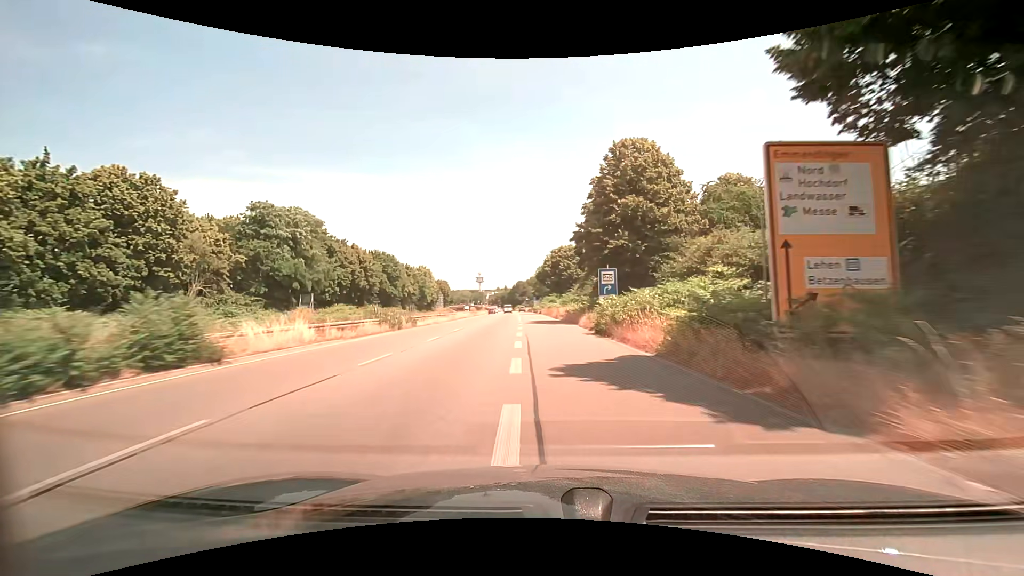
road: trunk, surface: asphalt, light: Day
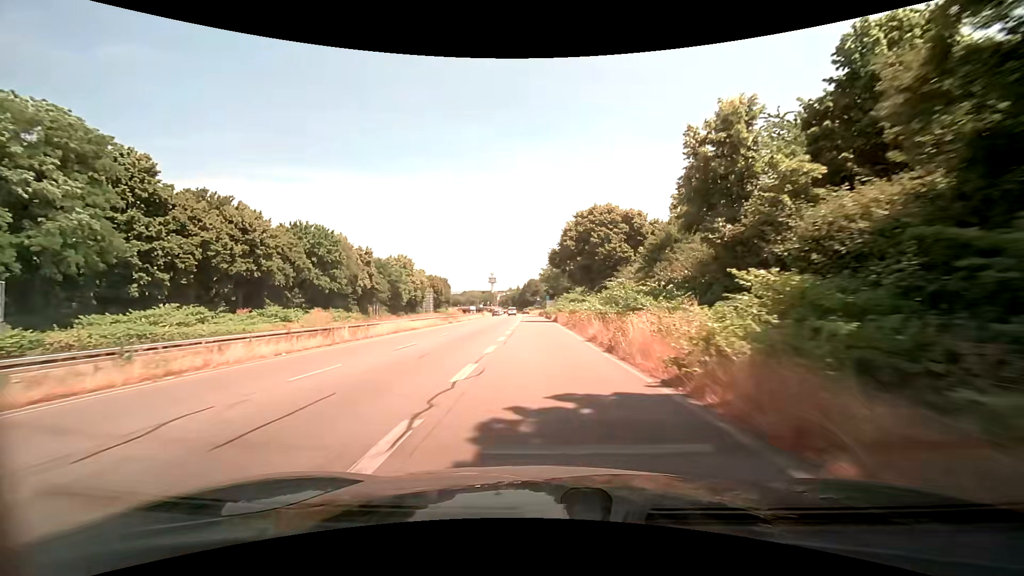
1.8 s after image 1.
(-0.1, +37.4) m; -1°
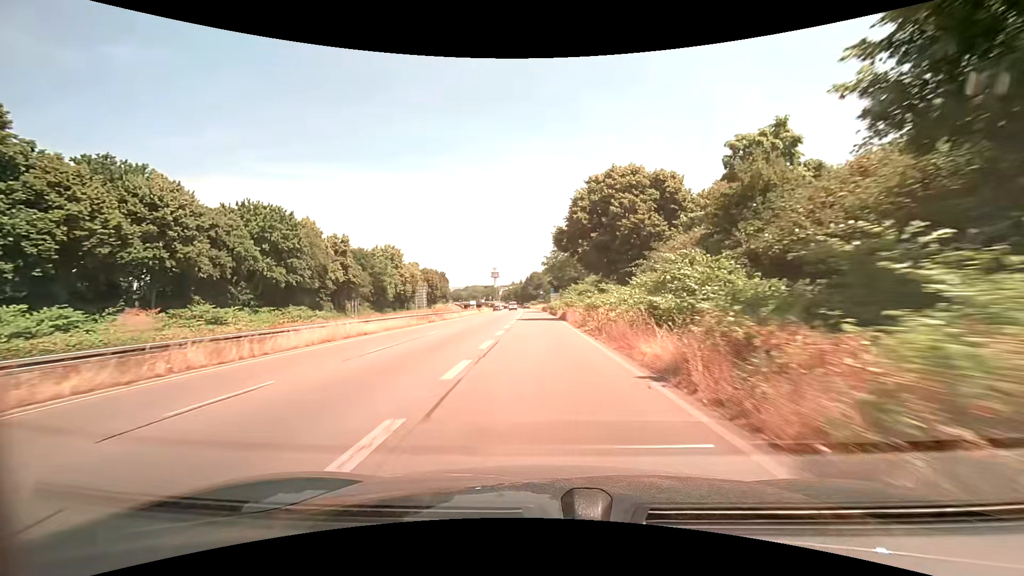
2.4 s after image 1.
(0.0, +12.3) m; 0°
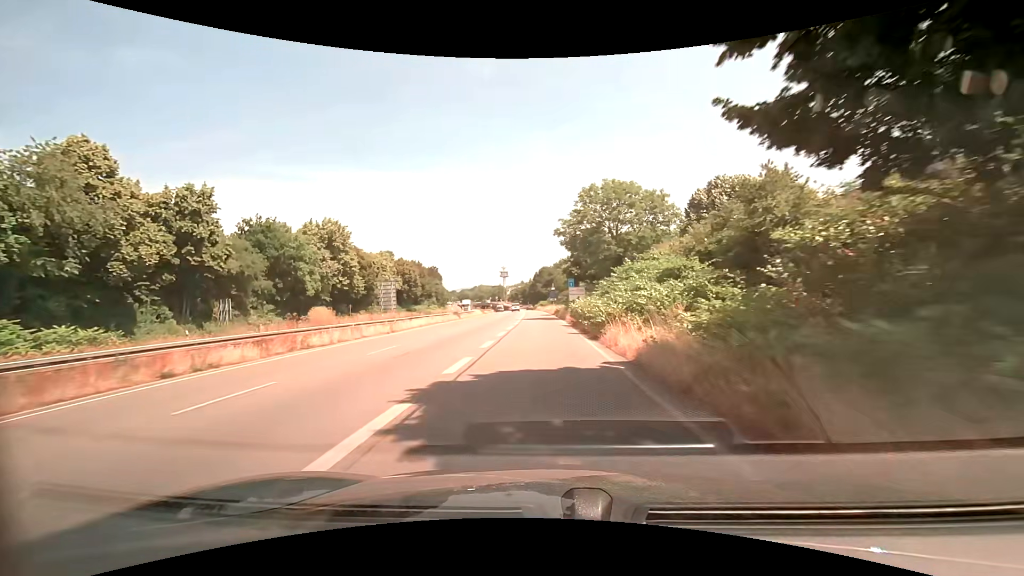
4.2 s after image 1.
(-0.4, +35.5) m; -1°
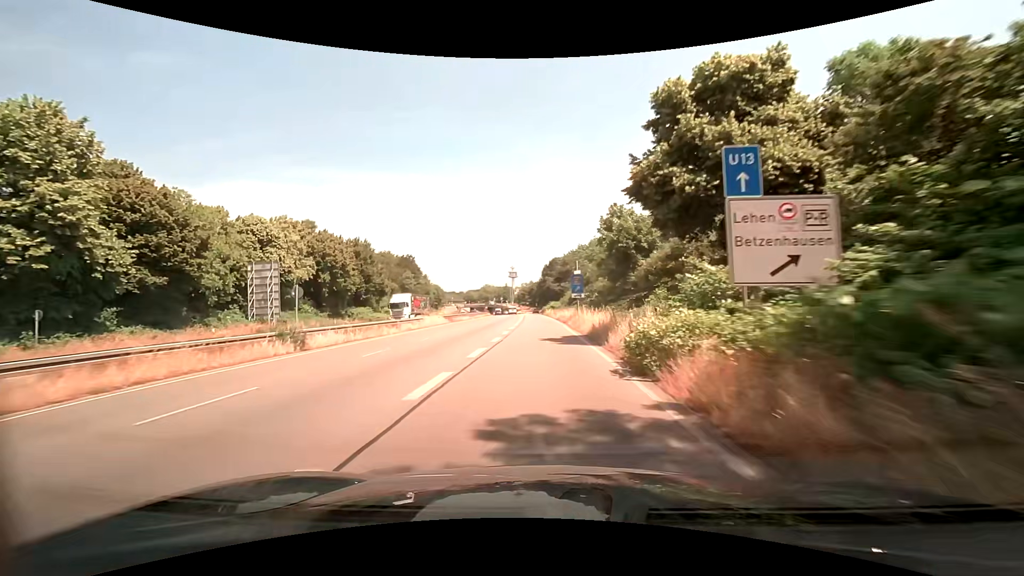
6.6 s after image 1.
(-0.4, +45.4) m; -1°
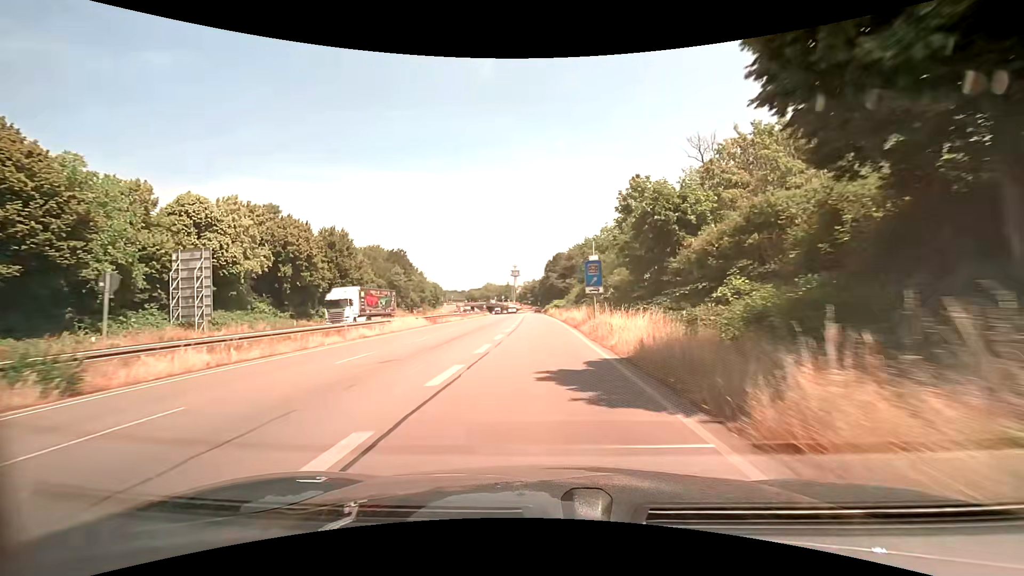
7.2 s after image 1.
(0.0, +11.0) m; 0°
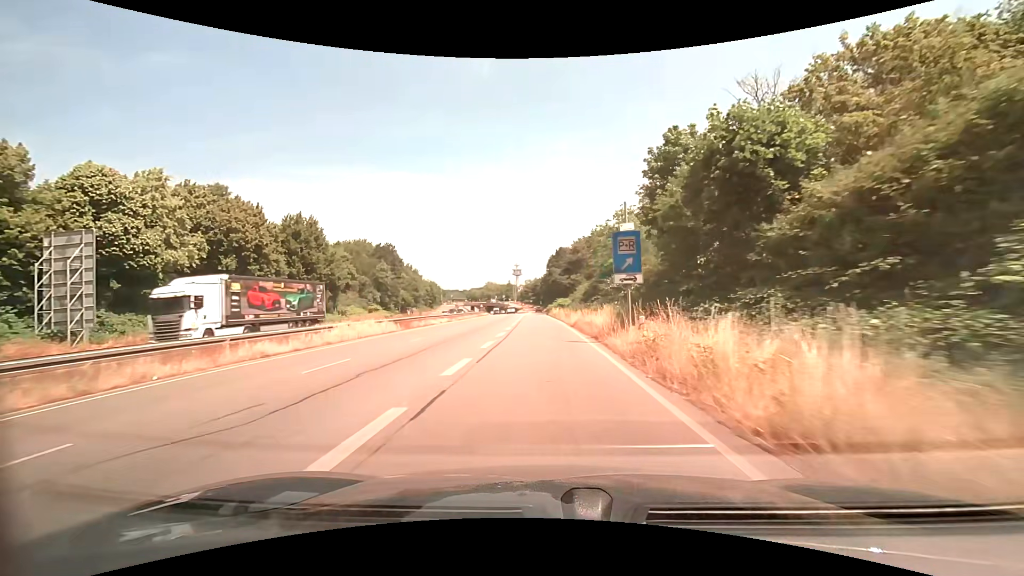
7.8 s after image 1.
(0.0, +10.9) m; 0°
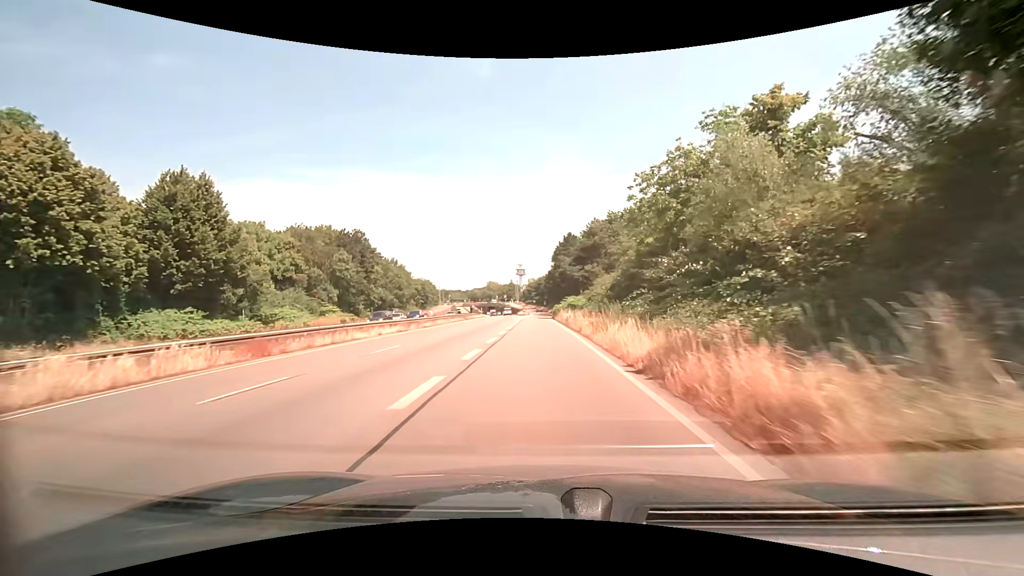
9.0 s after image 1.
(0.0, +21.5) m; 0°
(0, +10) (0, +20) (0, +30) (-1, +40) (-1, +50) (-1, +60) (-1, +70) (-1, +80) (-1, +90) (0, +100) m
